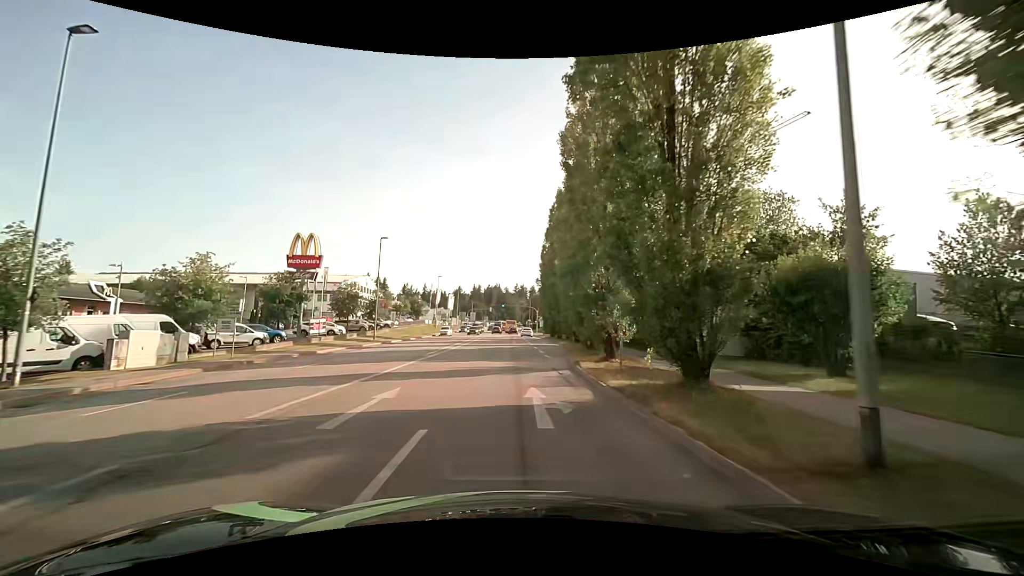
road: tertiary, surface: asphalt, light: Day
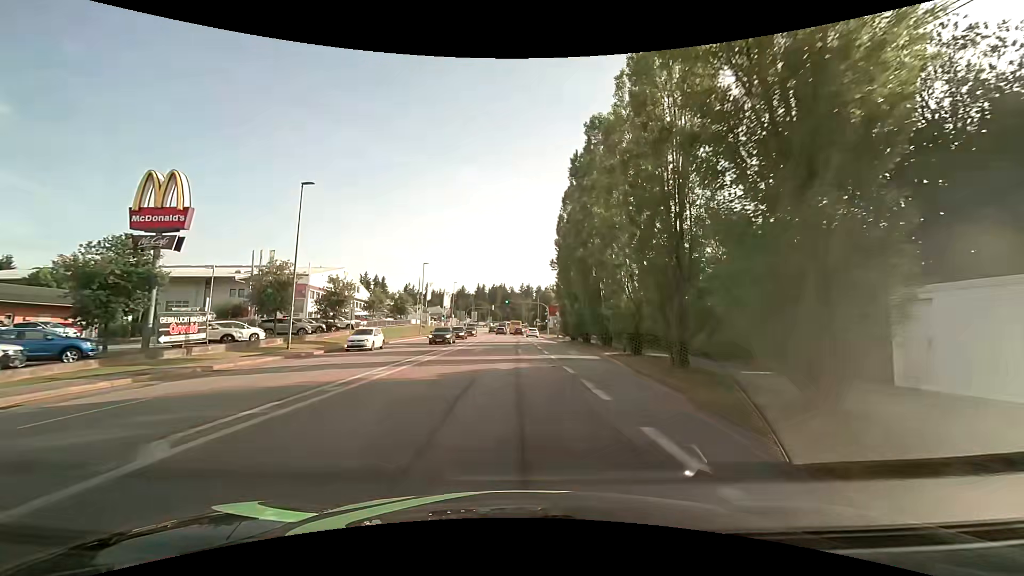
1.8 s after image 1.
(-0.1, +19.5) m; 0°
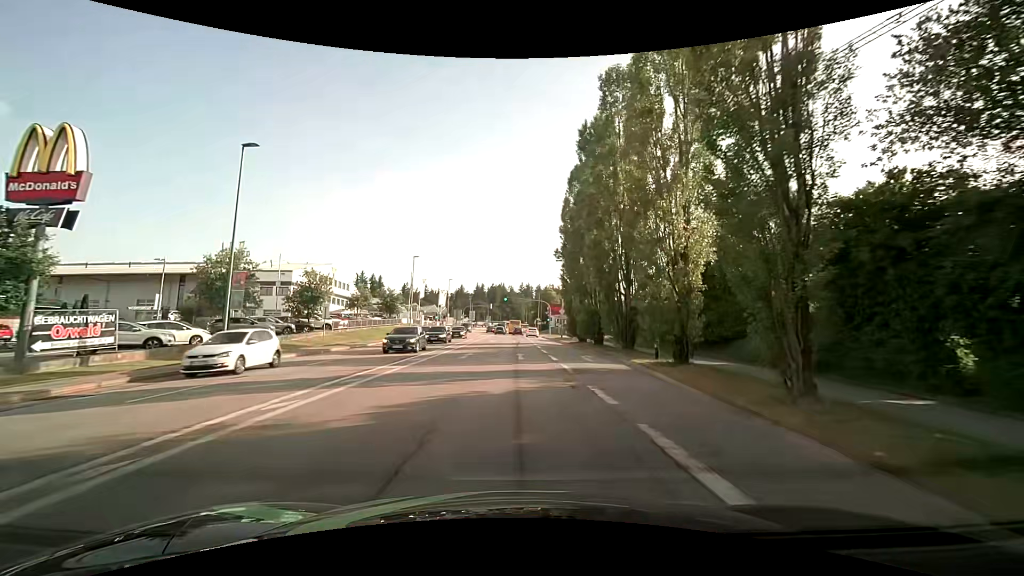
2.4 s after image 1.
(0.0, +6.5) m; 0°
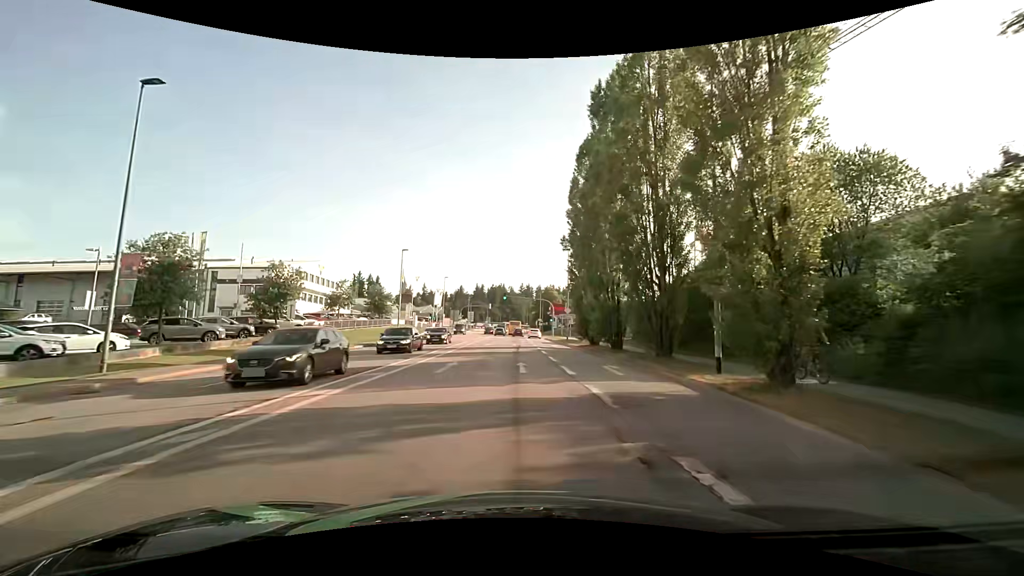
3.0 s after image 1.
(0.0, +6.5) m; 0°
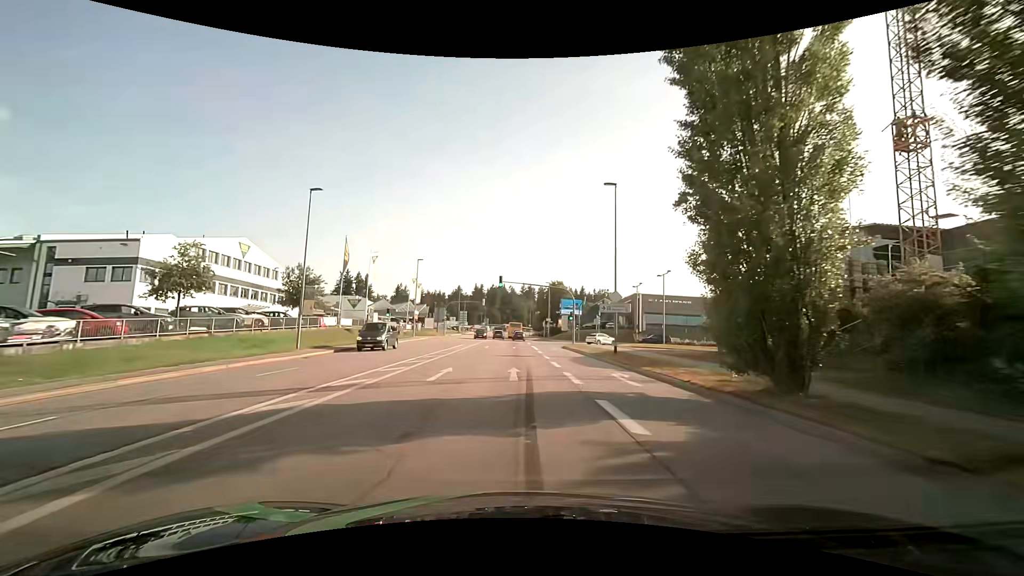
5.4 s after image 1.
(0.0, +26.4) m; 0°
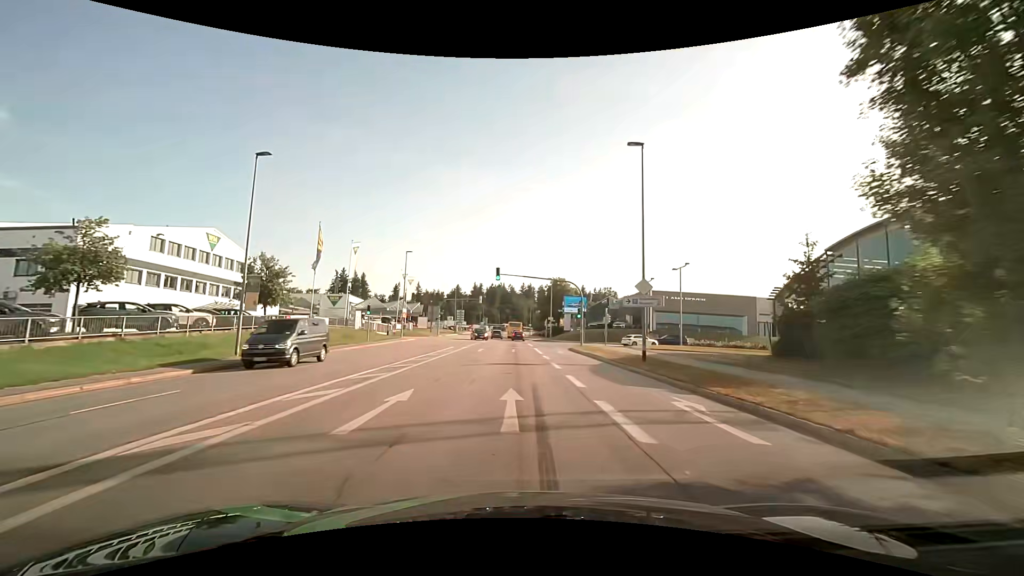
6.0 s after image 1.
(+0.1, +6.6) m; +1°
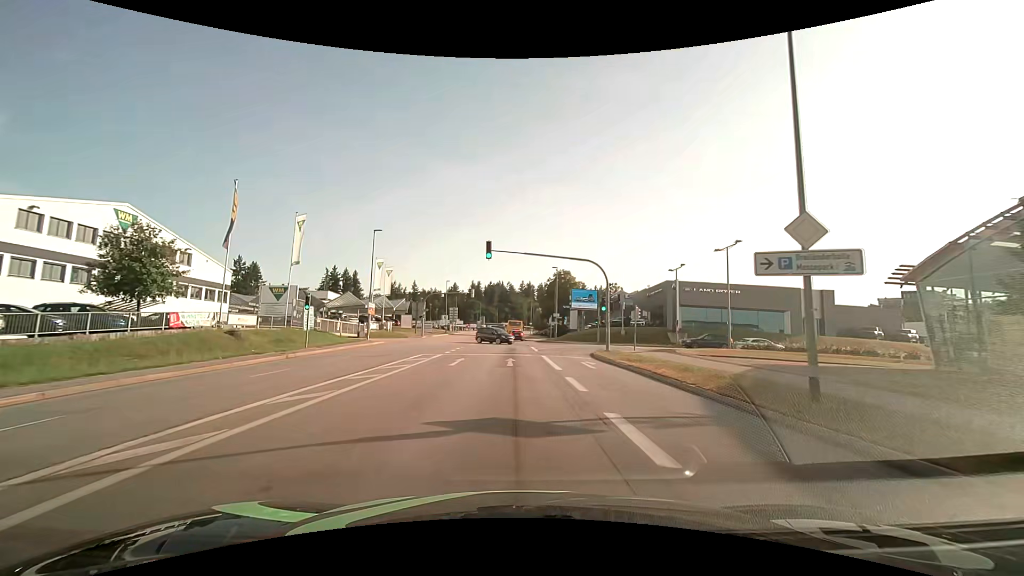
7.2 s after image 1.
(-0.1, +12.9) m; 0°
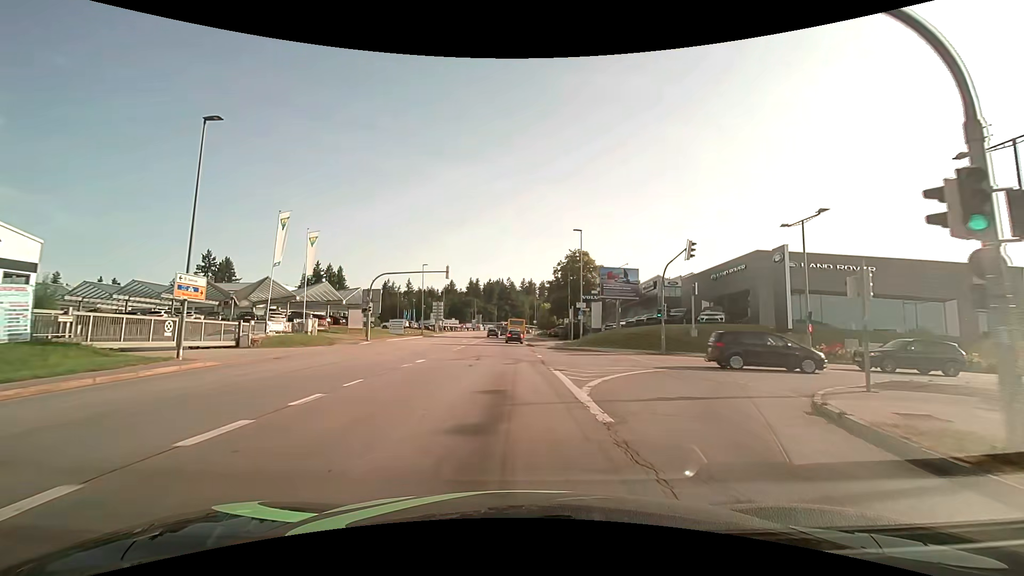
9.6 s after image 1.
(0.0, +25.5) m; 0°
(0, +10) (0, +20) (0, +30) (-1, +40) (-1, +50) (-1, +60) (-1, +70) (-1, +80) (-2, +90) (-2, +100) m
